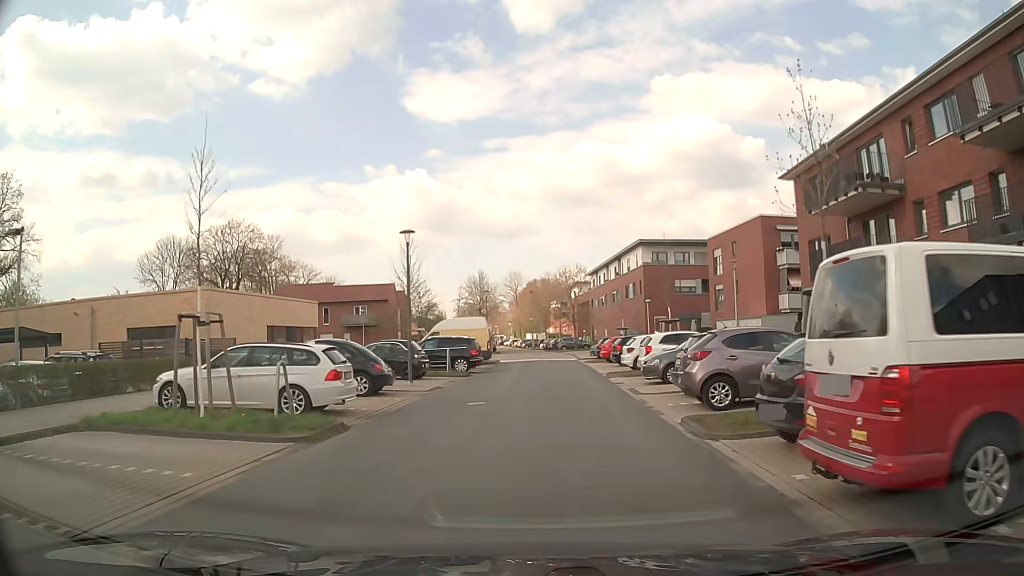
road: residential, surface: asphalt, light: Day
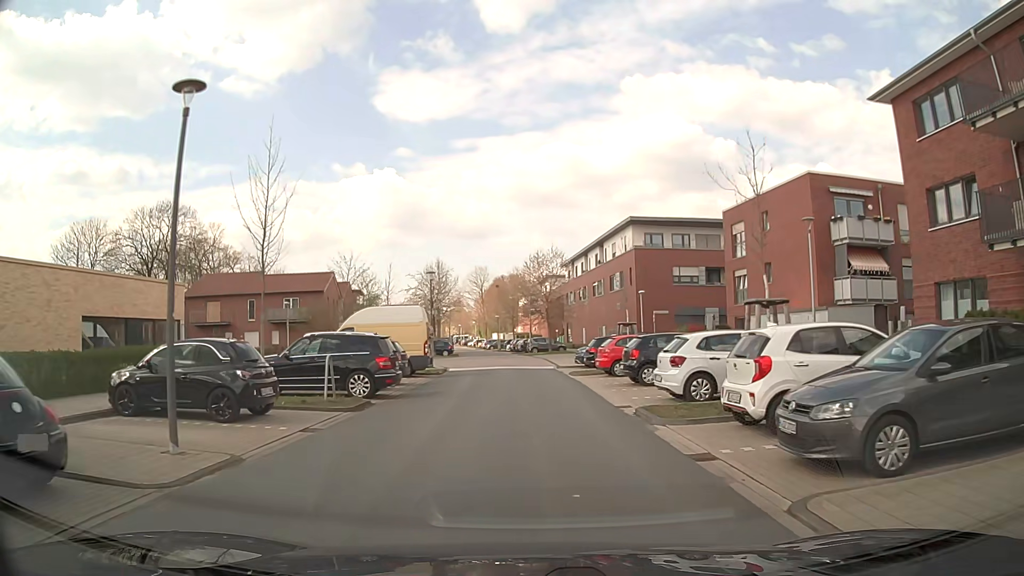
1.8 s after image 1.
(+0.4, +13.4) m; +3°
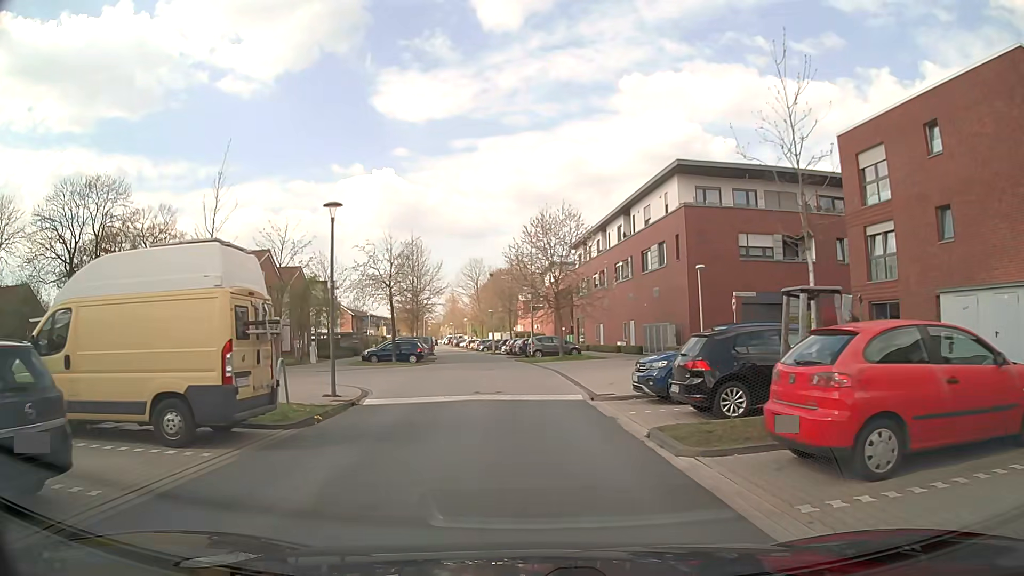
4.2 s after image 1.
(0.0, +18.1) m; 0°
(0, +10) (0, +20) (-1, +30) (-2, +40) (-3, +50) (-4, +60) (-5, +70) (-7, +80) (-9, +89) (-11, +99) m
